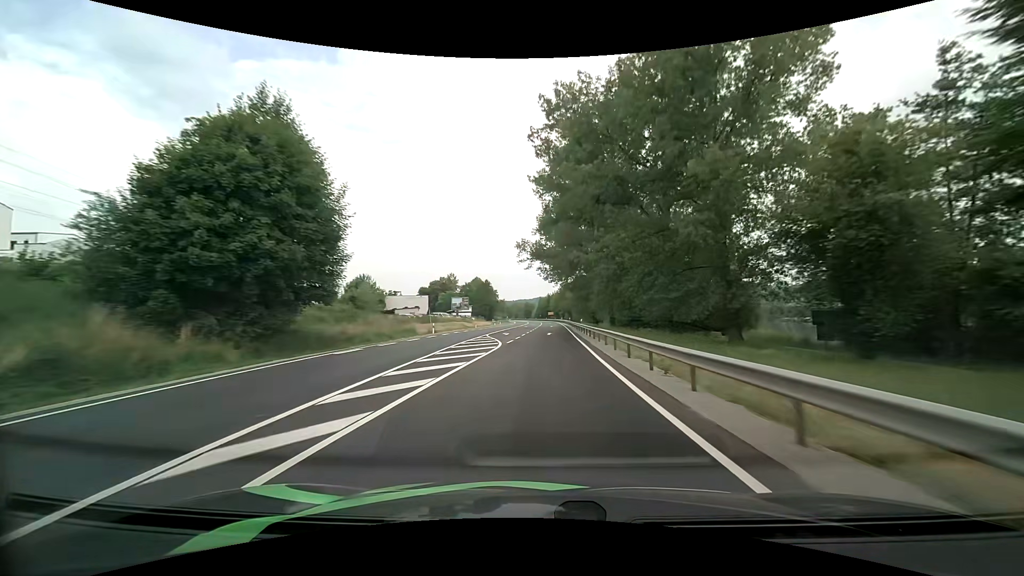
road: primary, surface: asphalt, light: Day
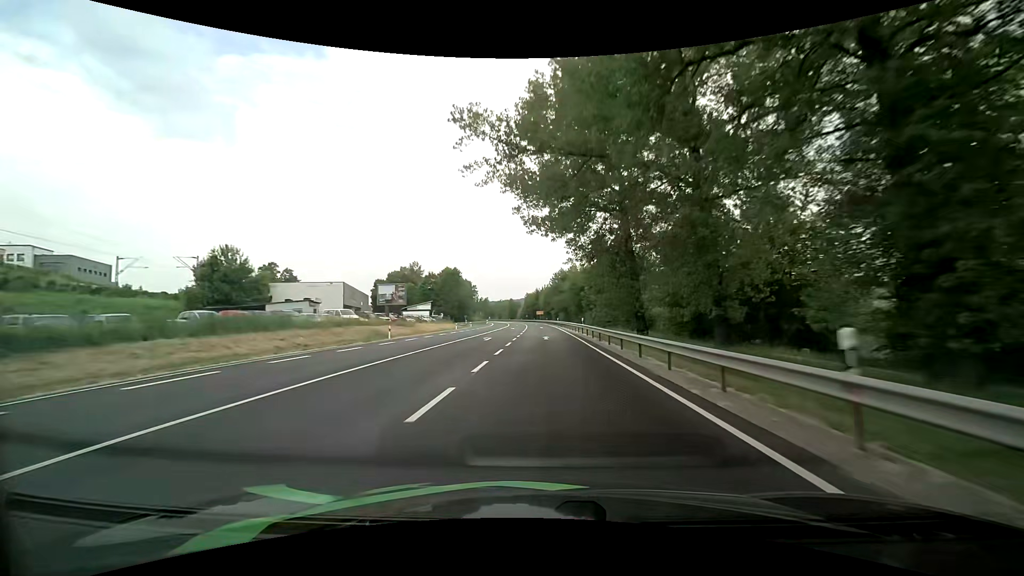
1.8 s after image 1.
(+0.7, +44.5) m; +1°
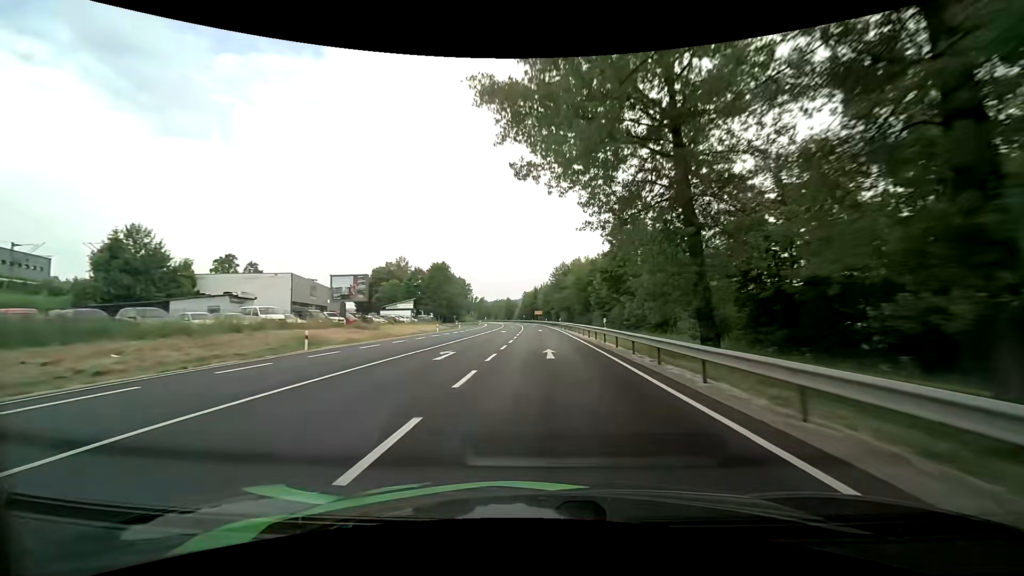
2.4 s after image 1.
(0.0, +14.9) m; 0°
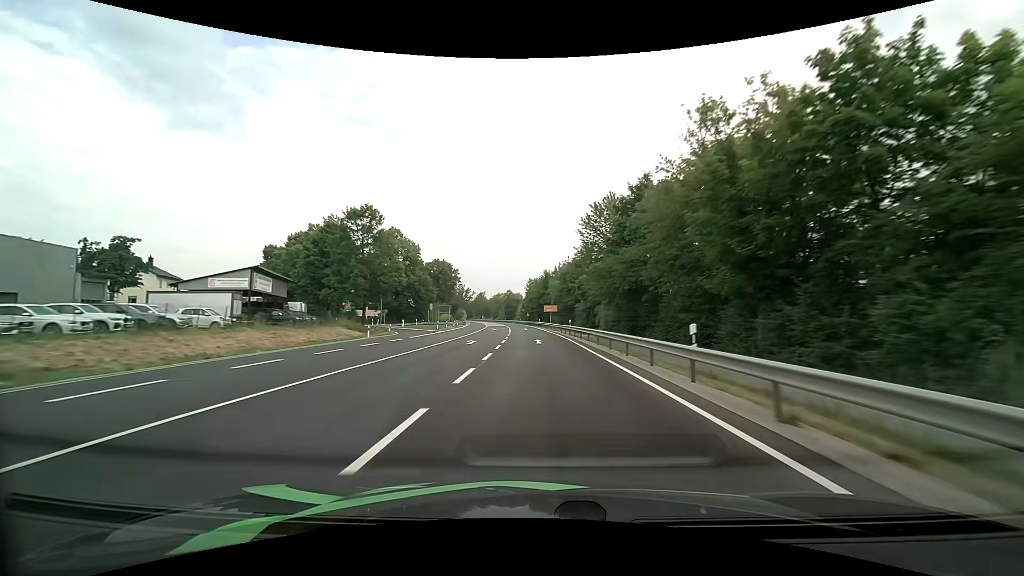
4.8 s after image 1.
(+0.3, +59.5) m; 0°
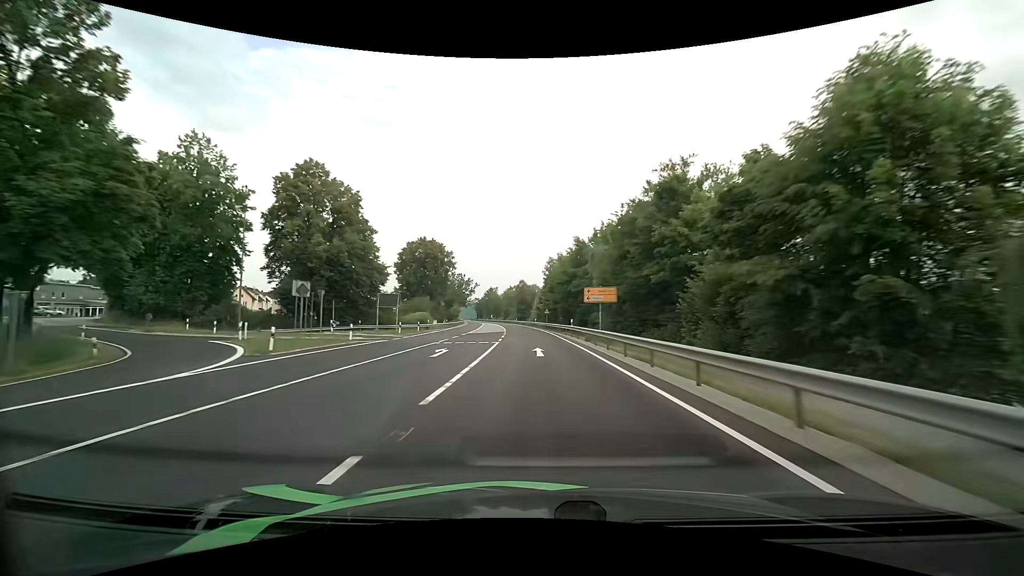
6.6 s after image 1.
(-1.0, +44.8) m; -2°
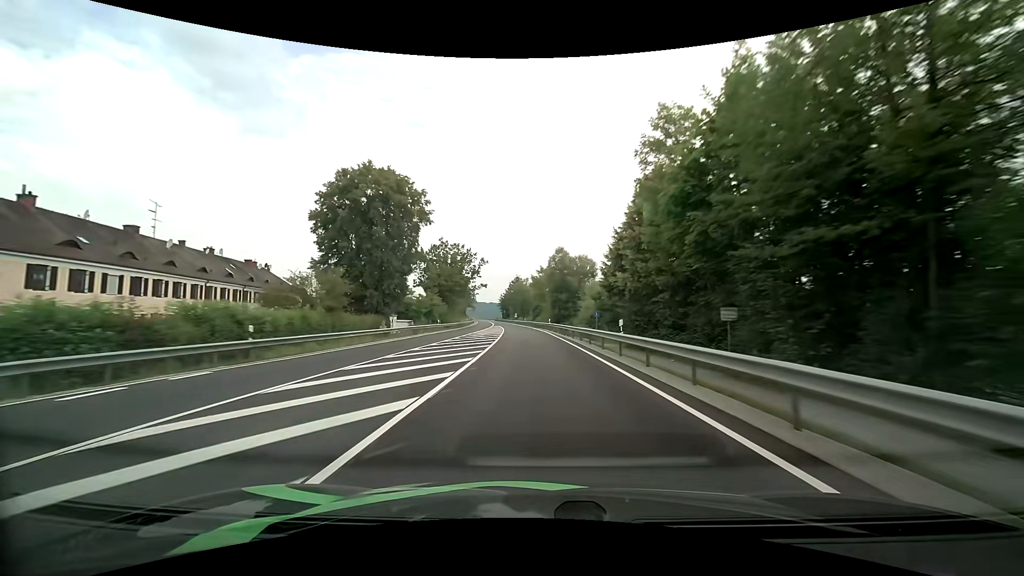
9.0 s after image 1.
(-2.1, +60.2) m; -4°
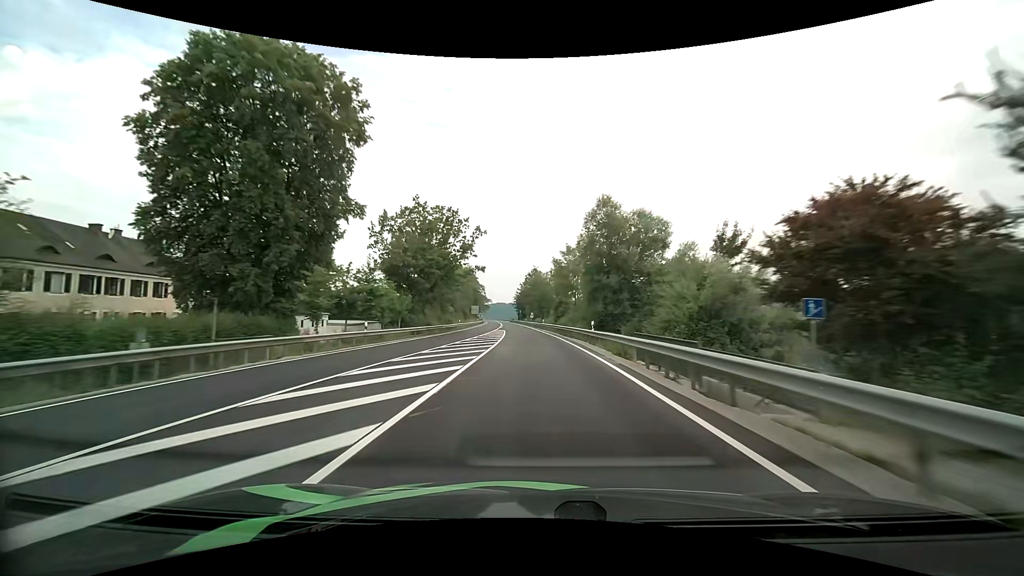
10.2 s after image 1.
(-0.7, +30.3) m; -2°
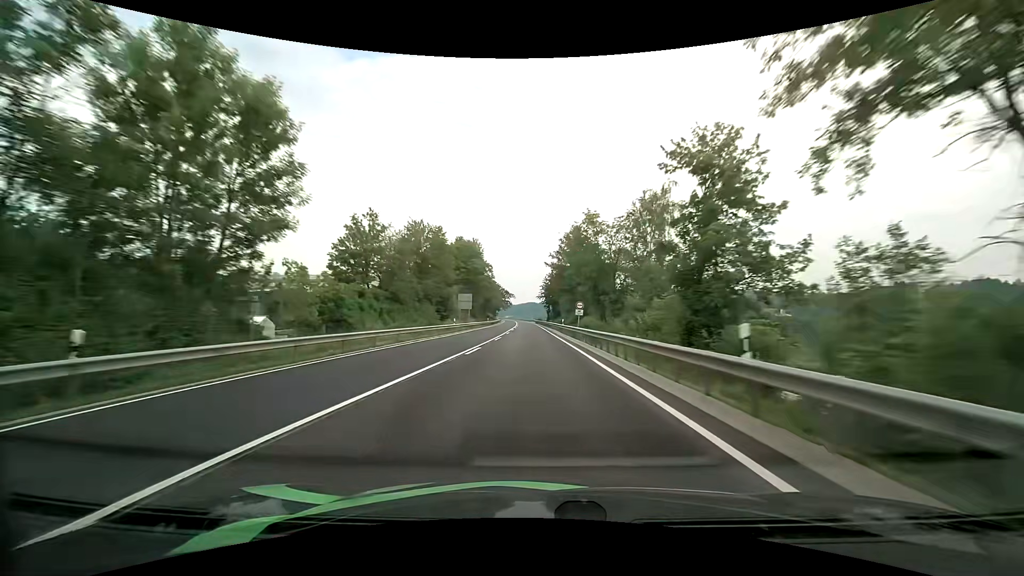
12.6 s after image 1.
(-2.0, +60.8) m; -4°
(0, +10) (0, +20) (0, +30) (-1, +40) (-1, +50) (-1, +60) (-1, +70) (-2, +80) (-2, +90) (-3, +100) m
